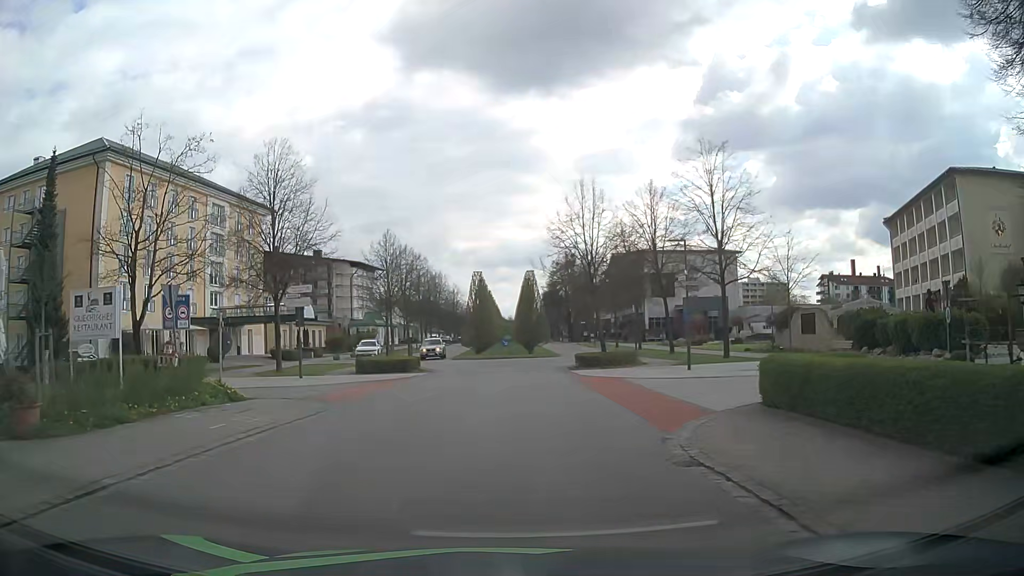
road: residential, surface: asphalt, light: Day
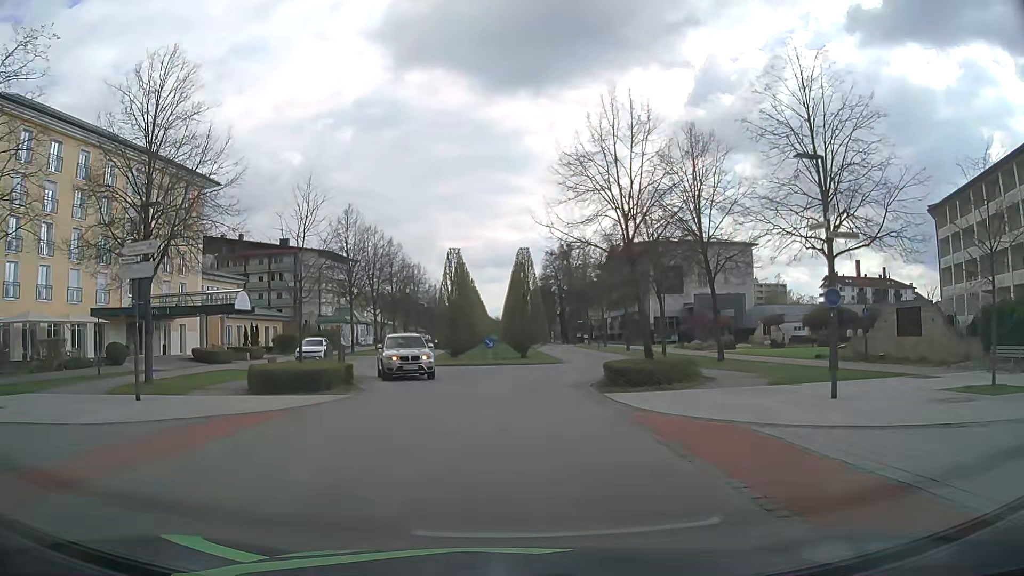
(+0.1, +13.3) m; +1°
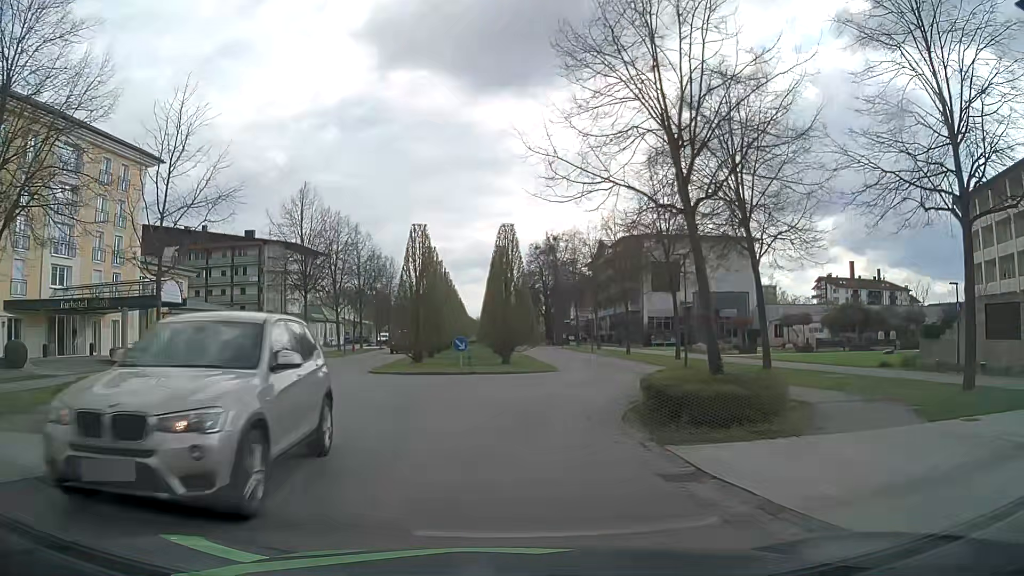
(+0.2, +8.5) m; +2°
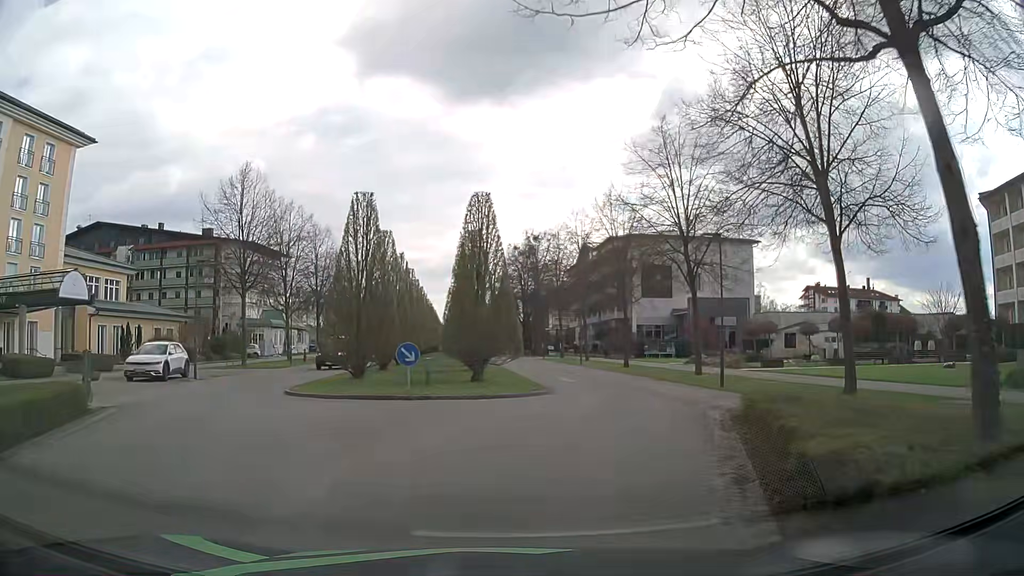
(+0.1, +8.3) m; +2°
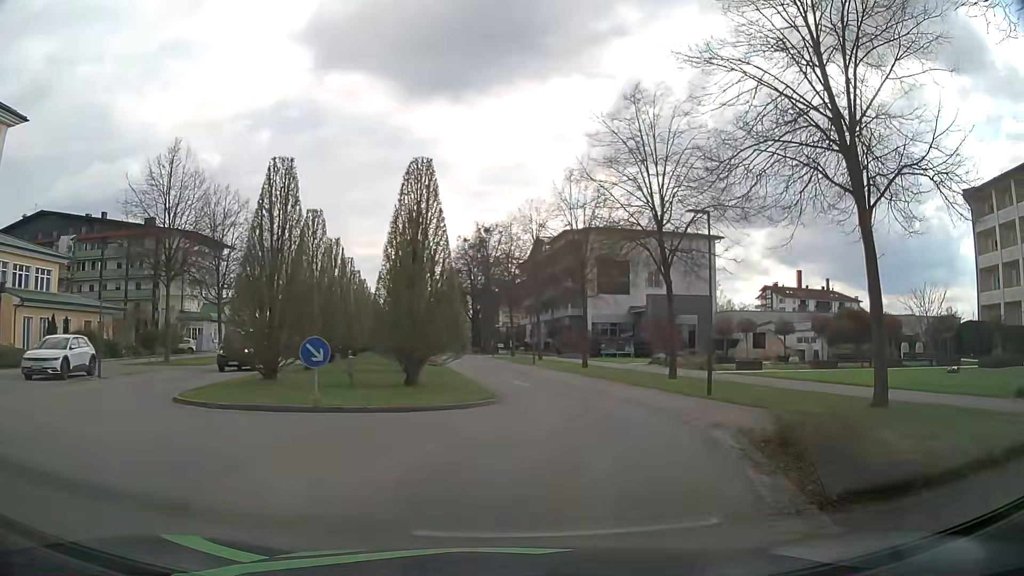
(+0.1, +4.1) m; +4°
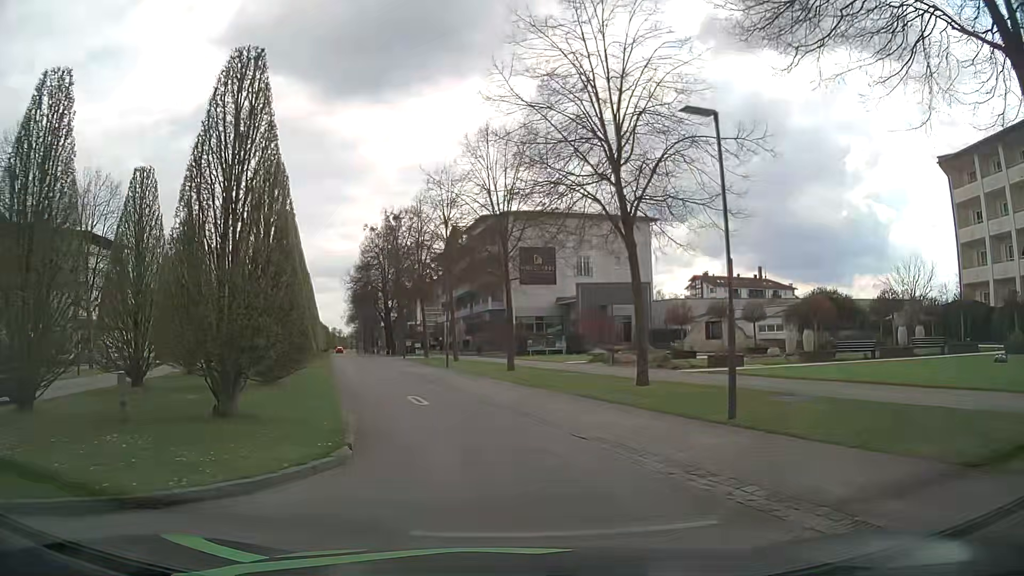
(+0.7, +8.0) m; +8°
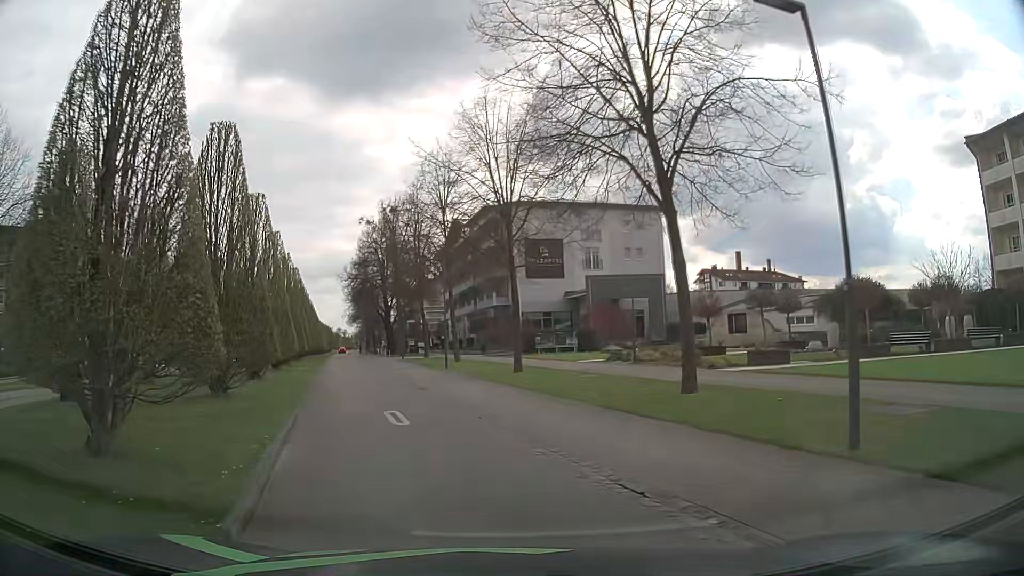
(0.0, +4.0) m; -1°
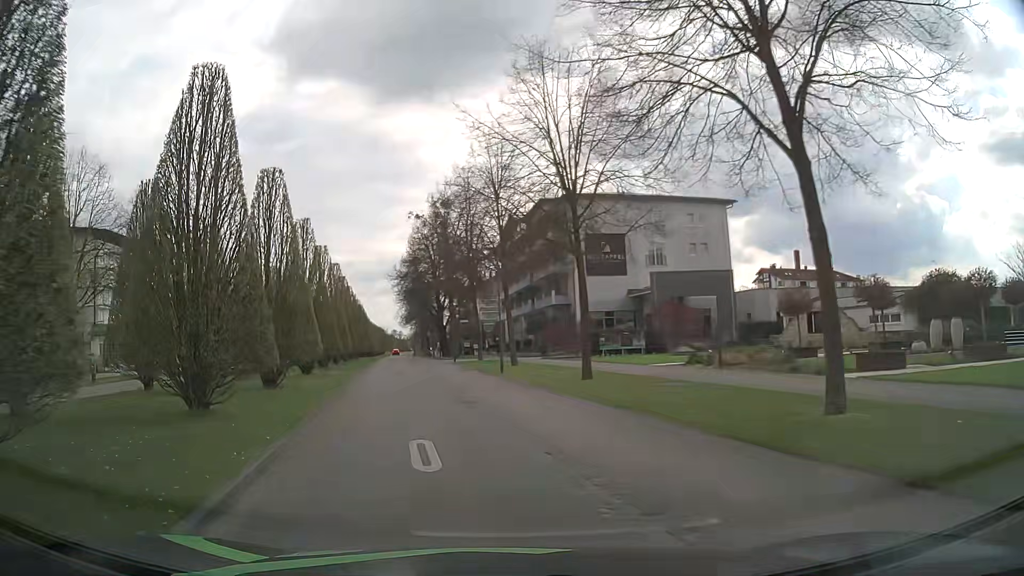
(-0.2, +4.0) m; -5°
(-1, +10) (-3, +20) (-5, +30) (-7, +39) (-8, +49) (-10, +59) (-12, +69) (-14, +79) (-15, +89) (-17, +99) m
